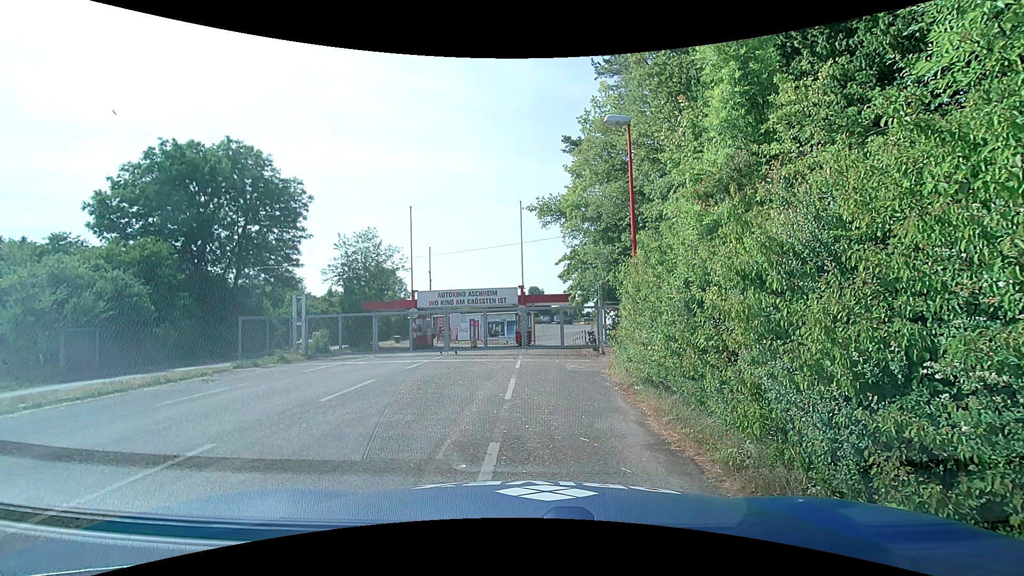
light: Day
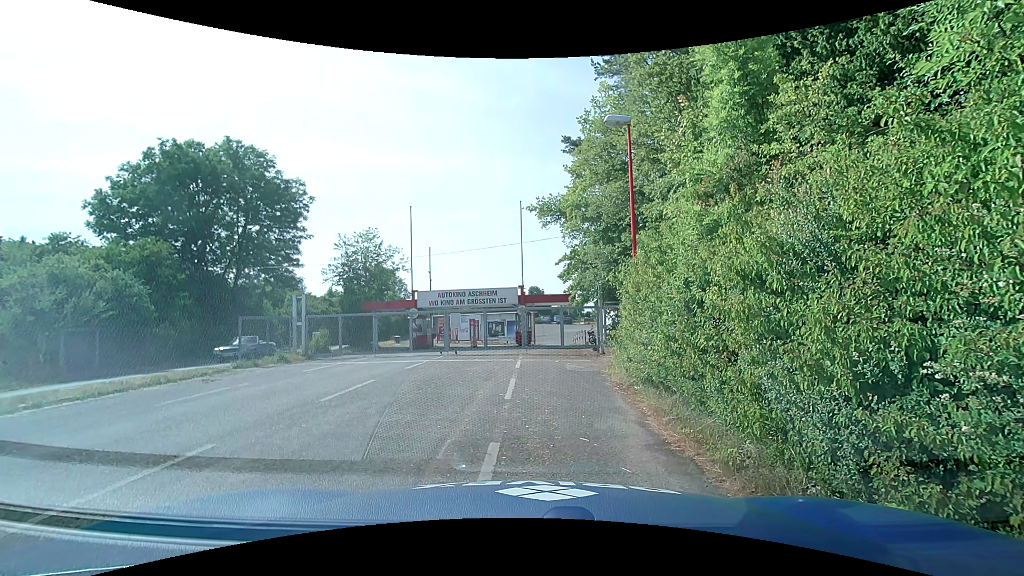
(0.0, 0.0) m; 0°
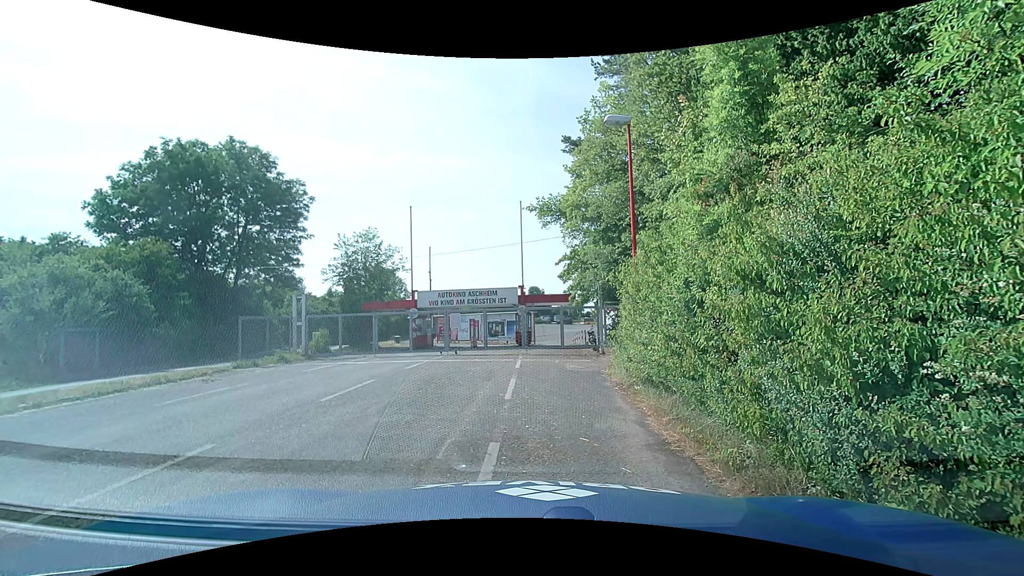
(0.0, 0.0) m; 0°
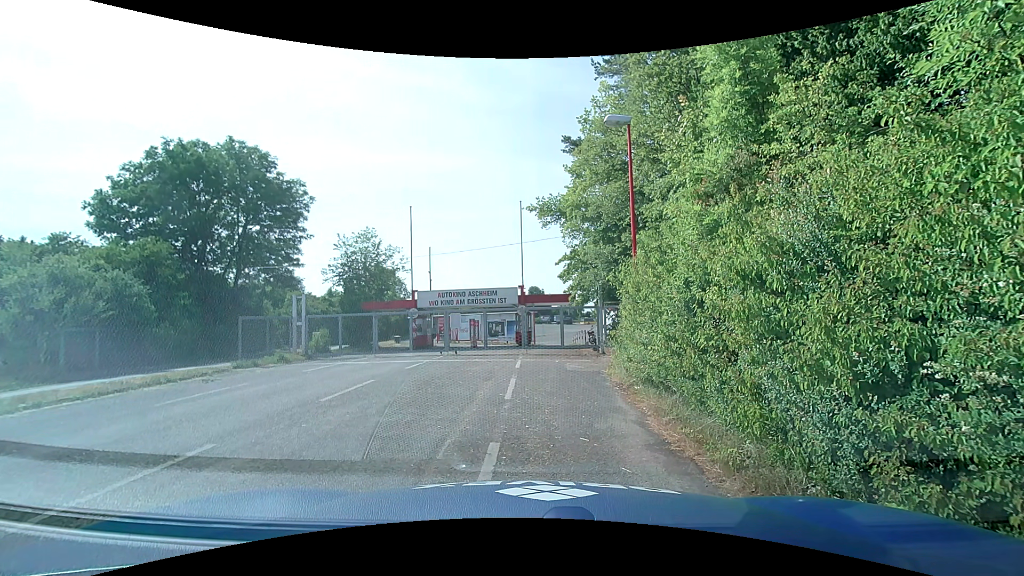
(0.0, 0.0) m; 0°
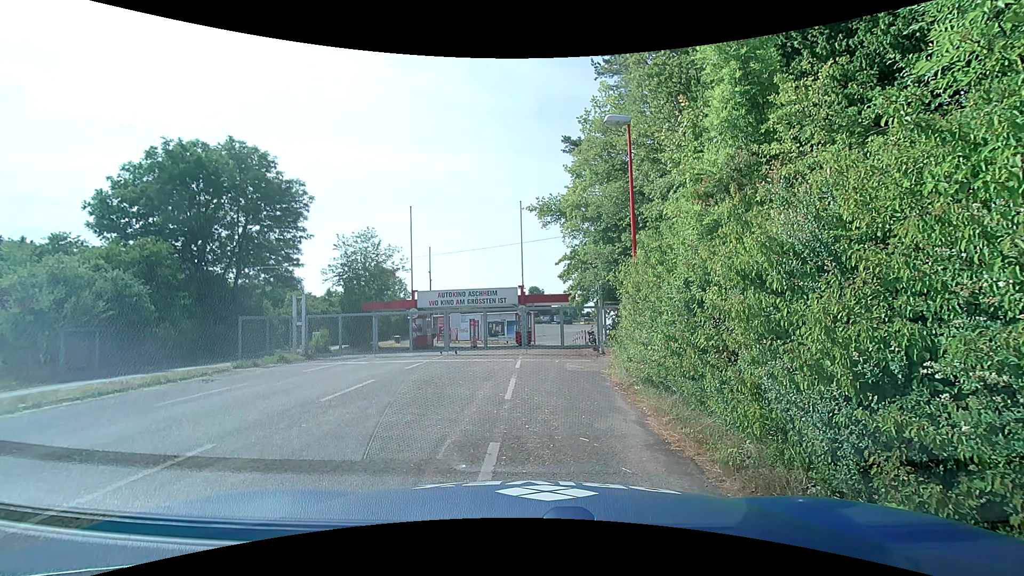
(0.0, 0.0) m; 0°
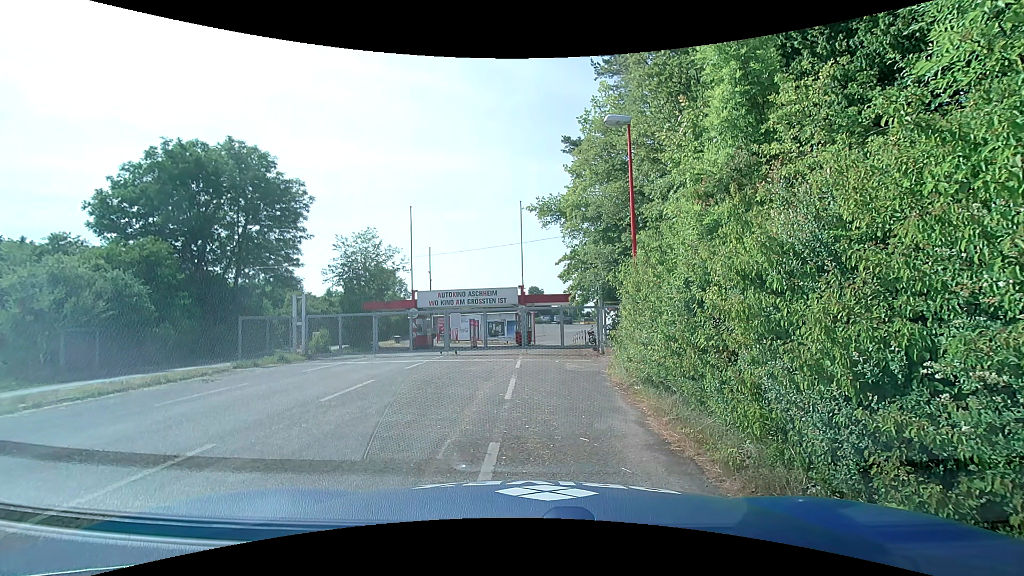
(0.0, 0.0) m; 0°
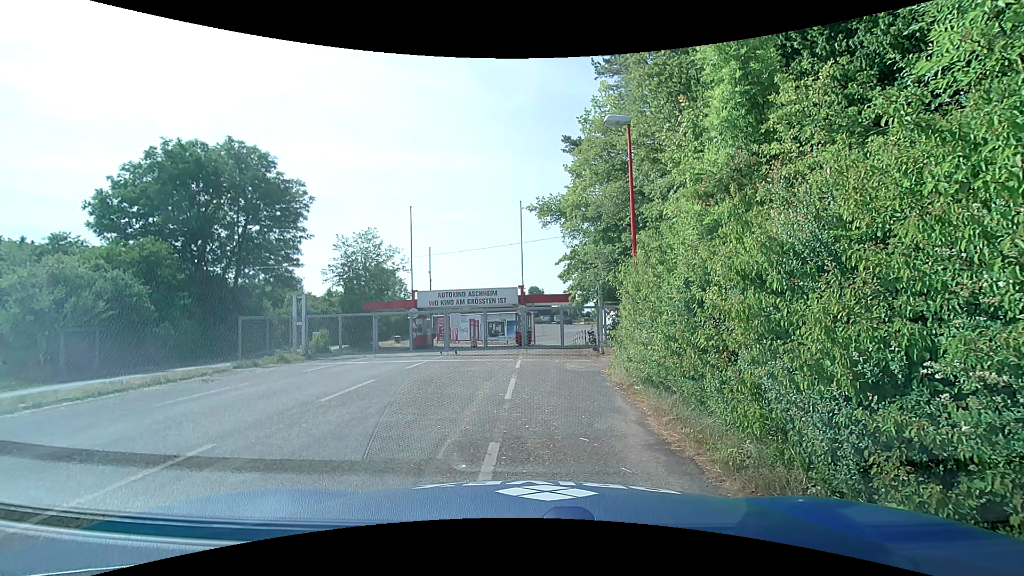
(0.0, 0.0) m; 0°
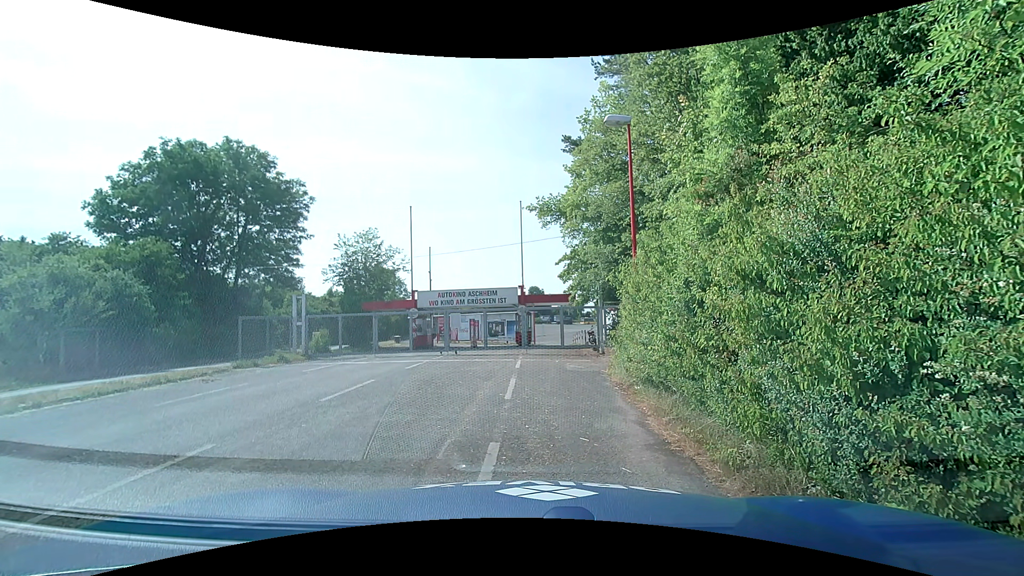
(0.0, 0.0) m; 0°
